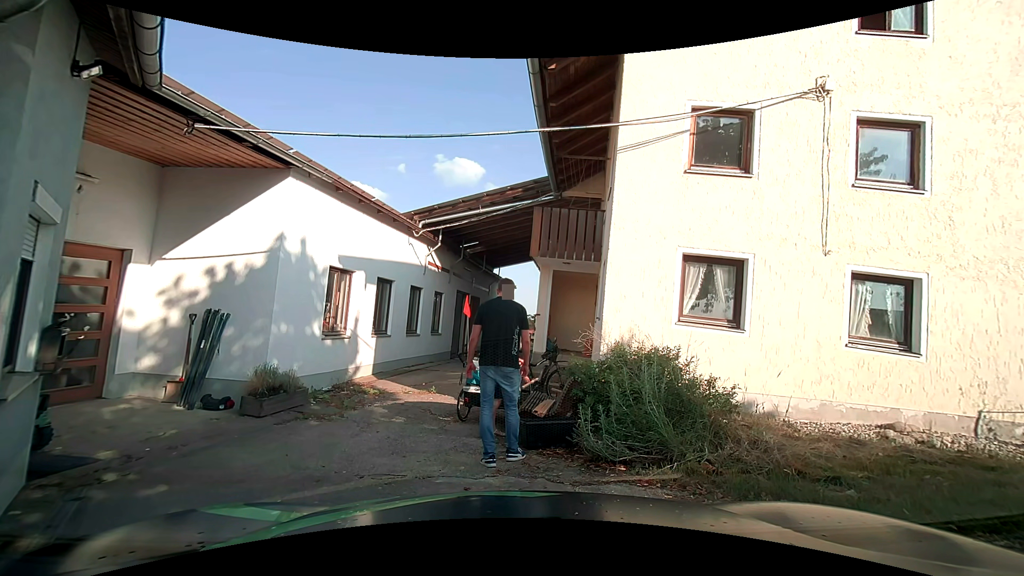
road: unclassified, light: Day
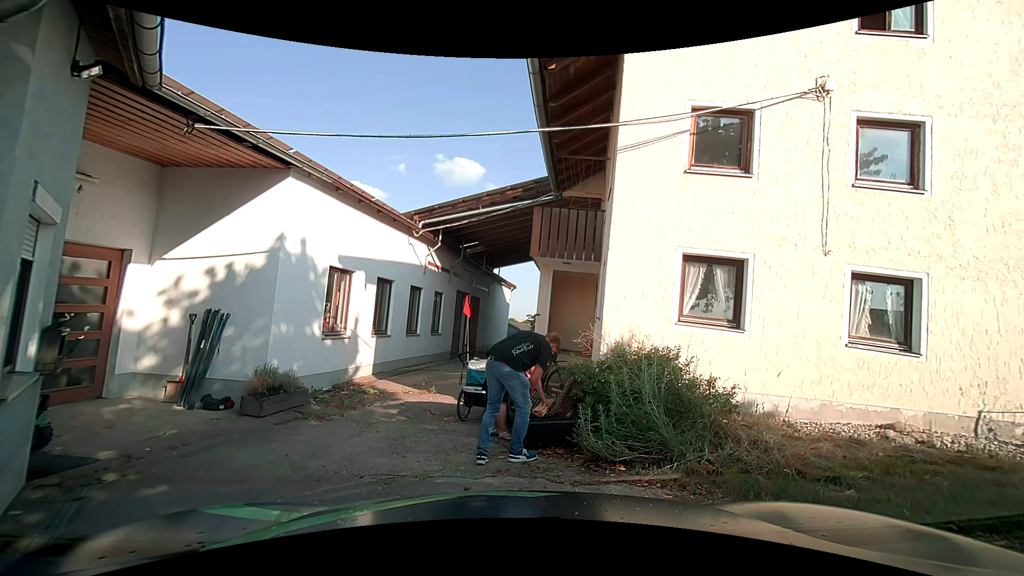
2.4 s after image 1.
(0.0, 0.0) m; 0°
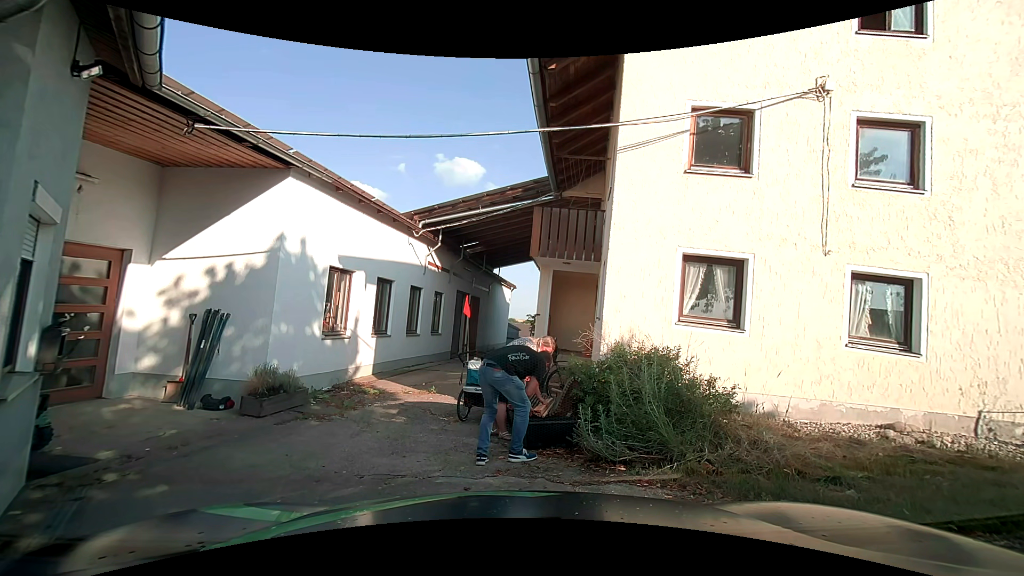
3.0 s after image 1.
(0.0, 0.0) m; 0°
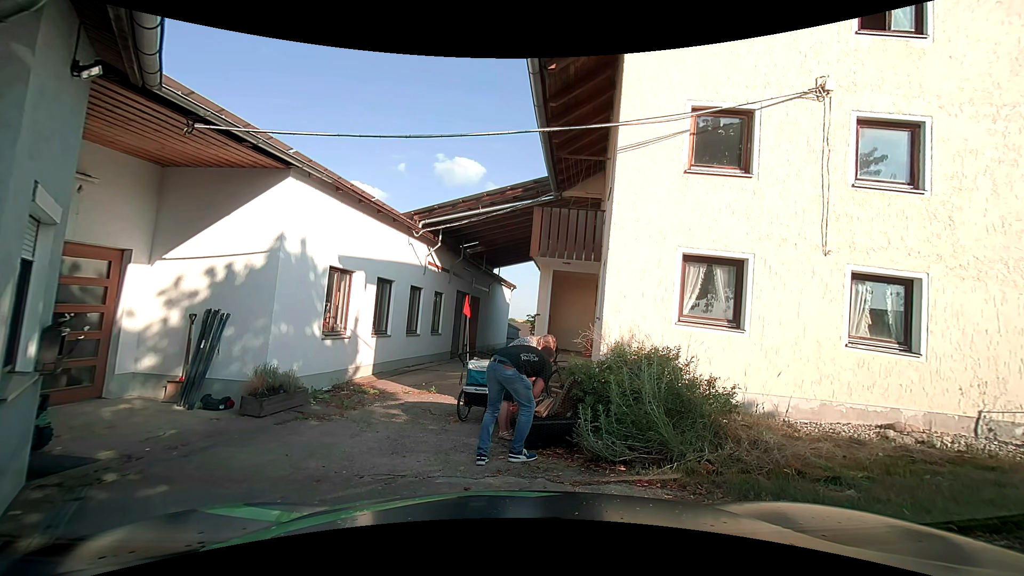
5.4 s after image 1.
(0.0, 0.0) m; 0°
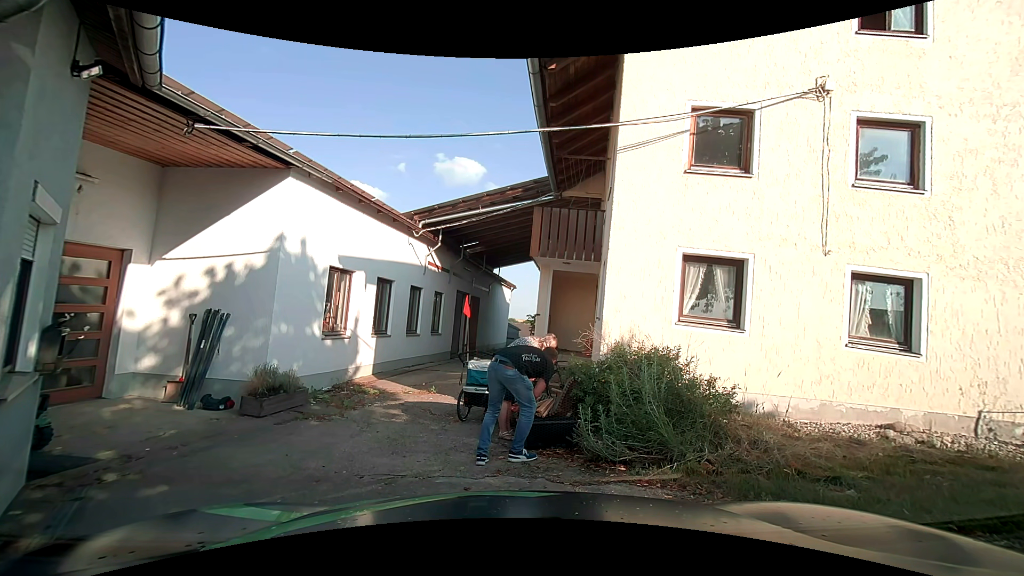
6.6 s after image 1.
(0.0, 0.0) m; 0°
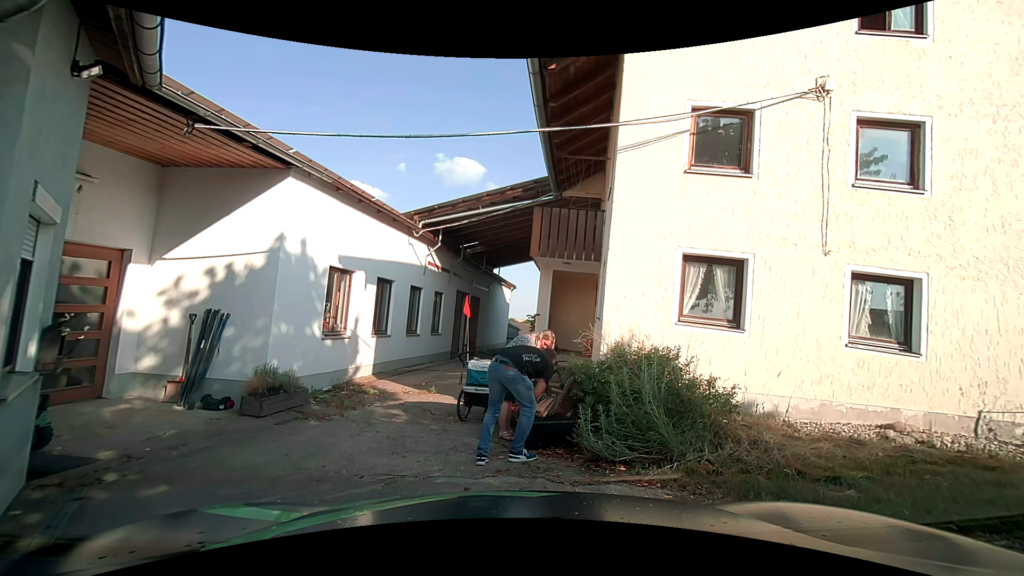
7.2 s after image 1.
(0.0, 0.0) m; 0°
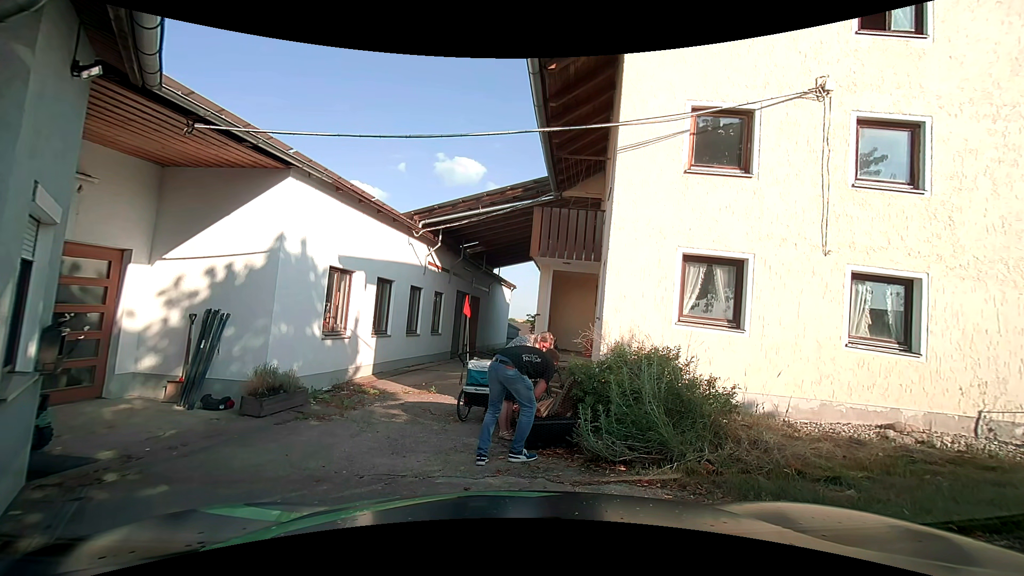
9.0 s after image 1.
(0.0, 0.0) m; 0°
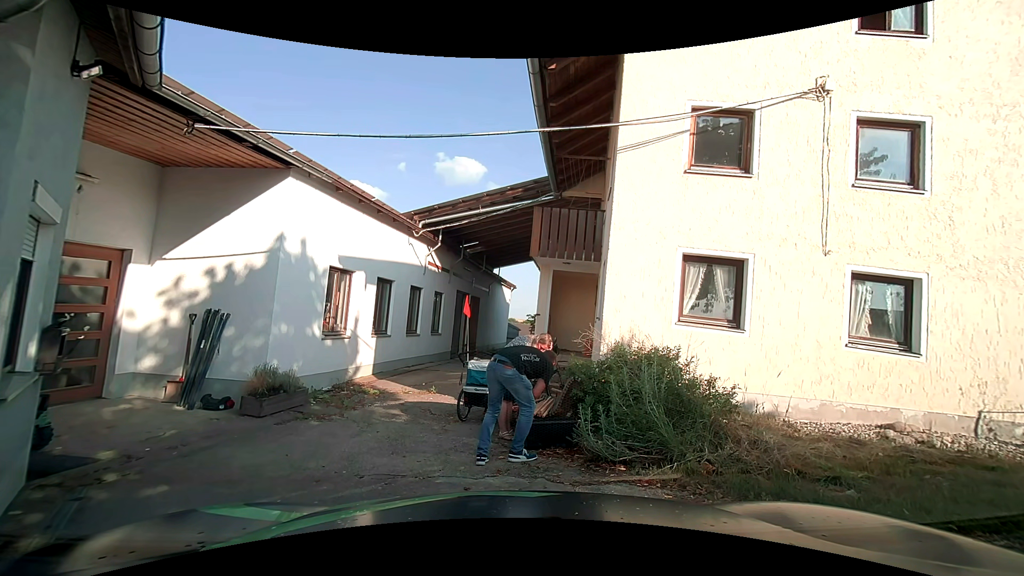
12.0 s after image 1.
(0.0, 0.0) m; 0°
